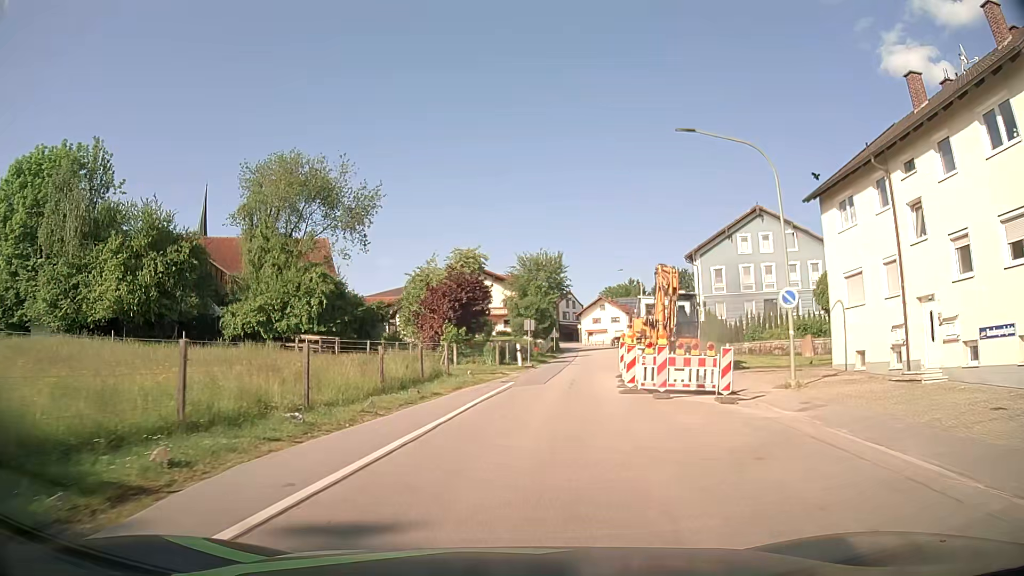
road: secondary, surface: asphalt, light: Day
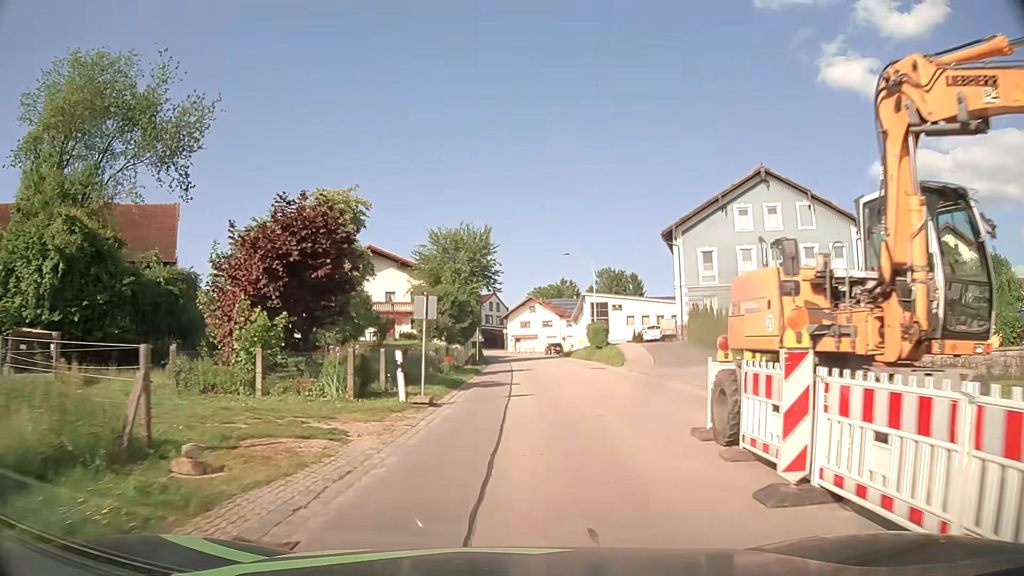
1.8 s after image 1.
(+1.1, +19.4) m; +7°
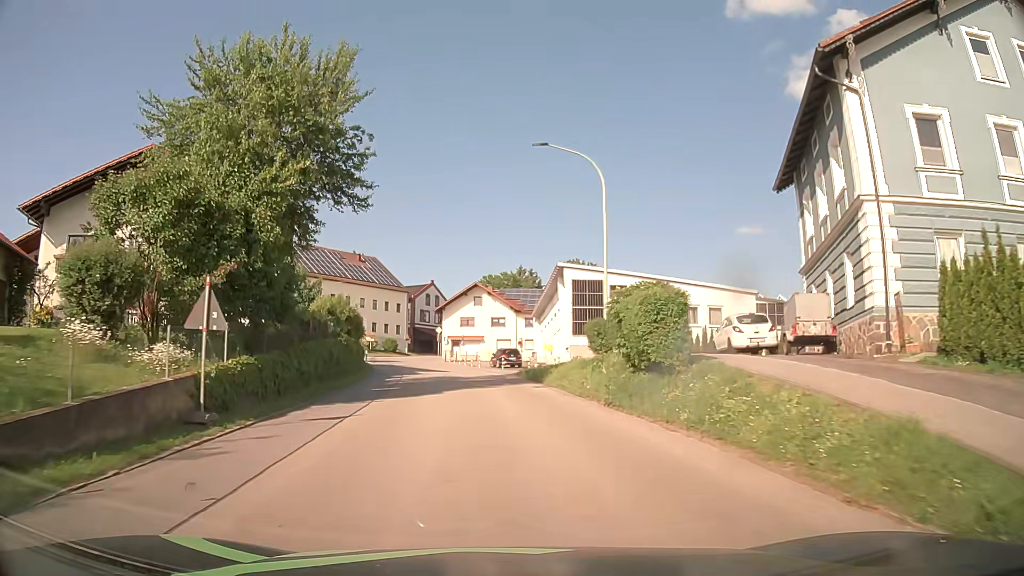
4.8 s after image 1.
(+2.4, +33.3) m; +4°
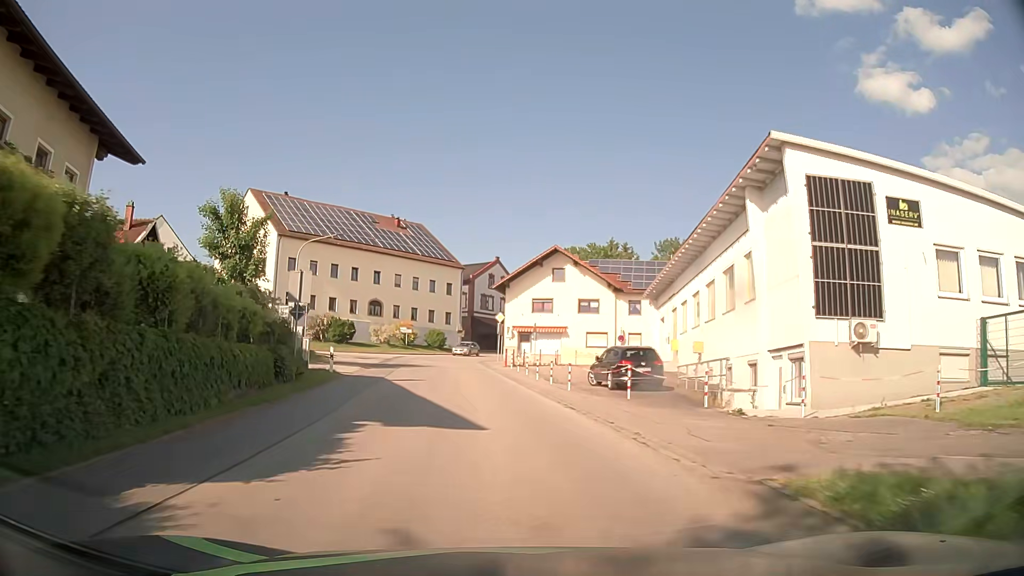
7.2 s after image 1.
(-1.5, +27.9) m; -6°
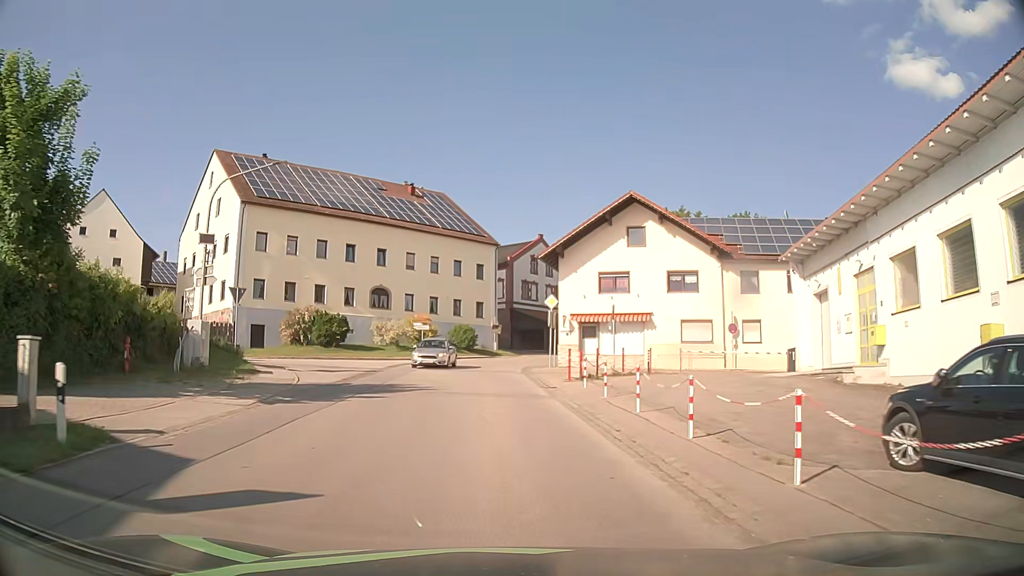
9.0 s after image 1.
(-0.6, +18.4) m; -3°
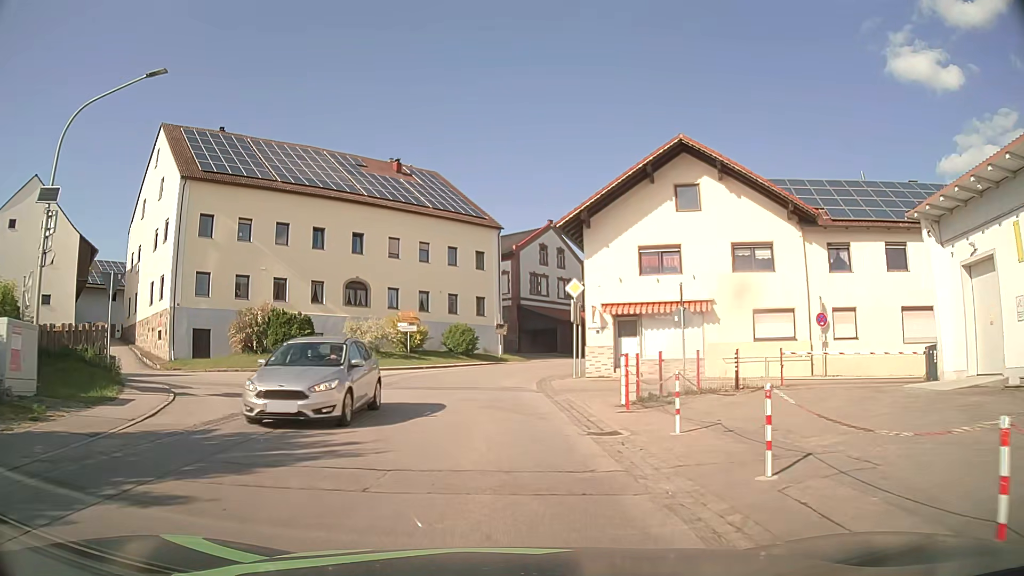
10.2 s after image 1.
(-0.1, +10.2) m; -1°
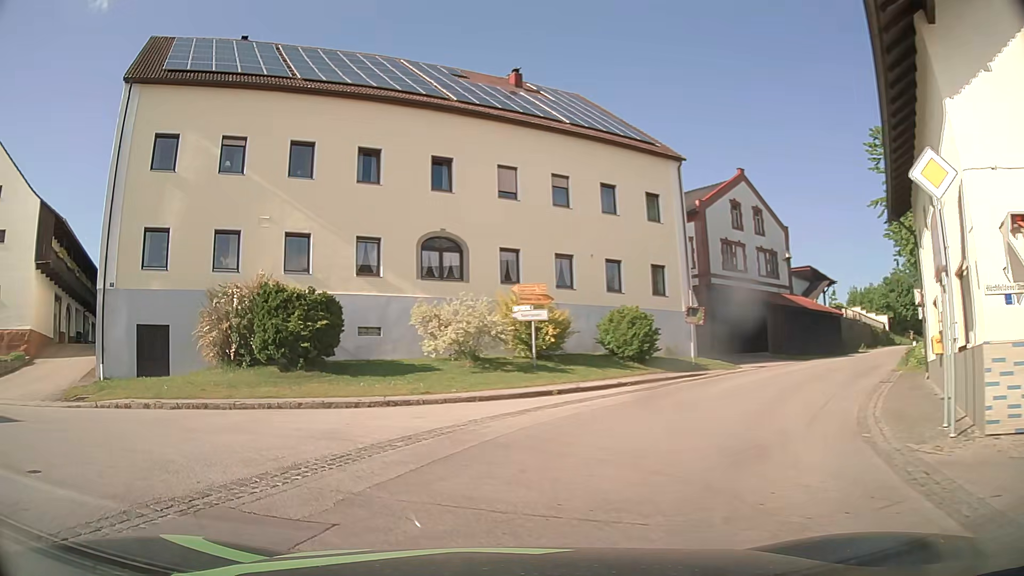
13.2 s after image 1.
(-0.6, +18.8) m; -13°
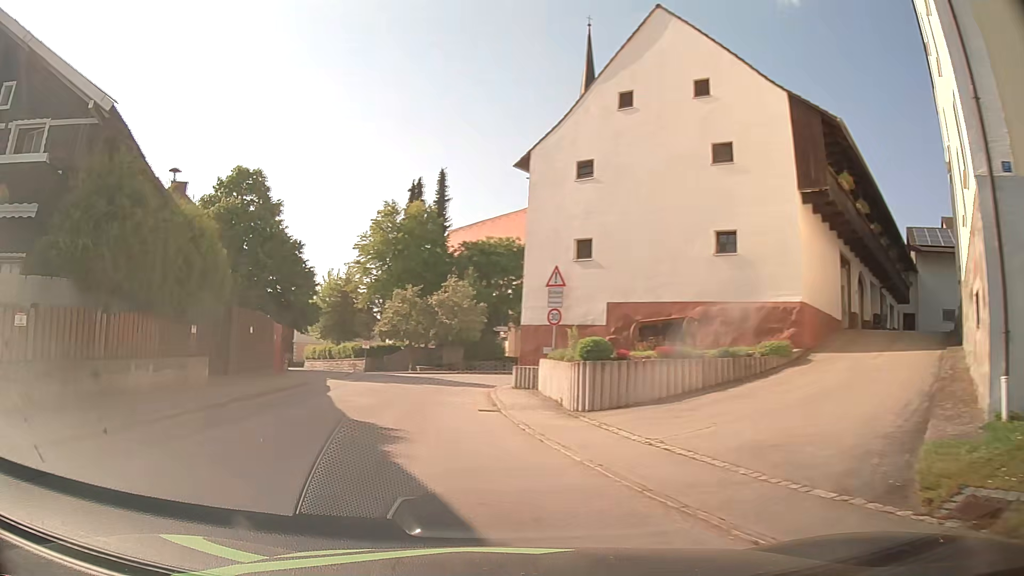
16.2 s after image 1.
(-8.1, +12.1) m; -67°
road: tertiary
(-2, +10) (-3, +20) (-3, +30) (+1, +39) (+9, +45) (+18, +49) (+27, +53) (+37, +57) (+46, +59) (+56, +62) m
